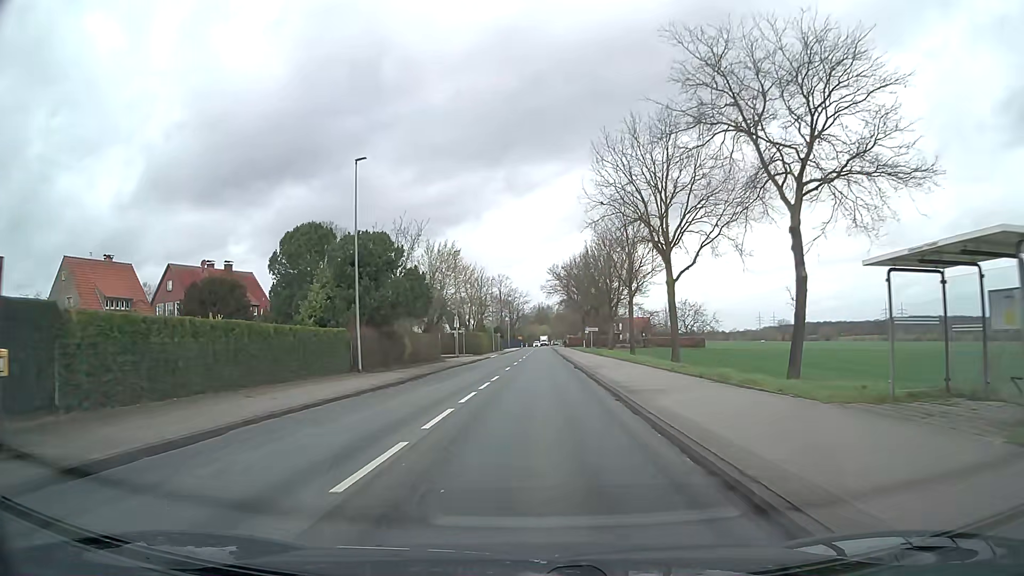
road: secondary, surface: asphalt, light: Day
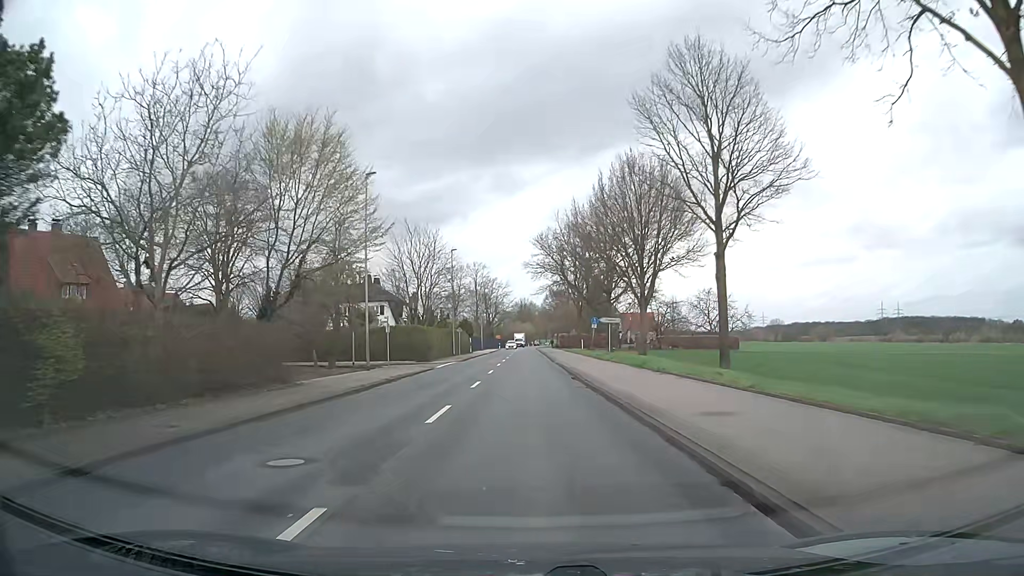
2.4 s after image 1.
(+0.6, +30.9) m; +2°
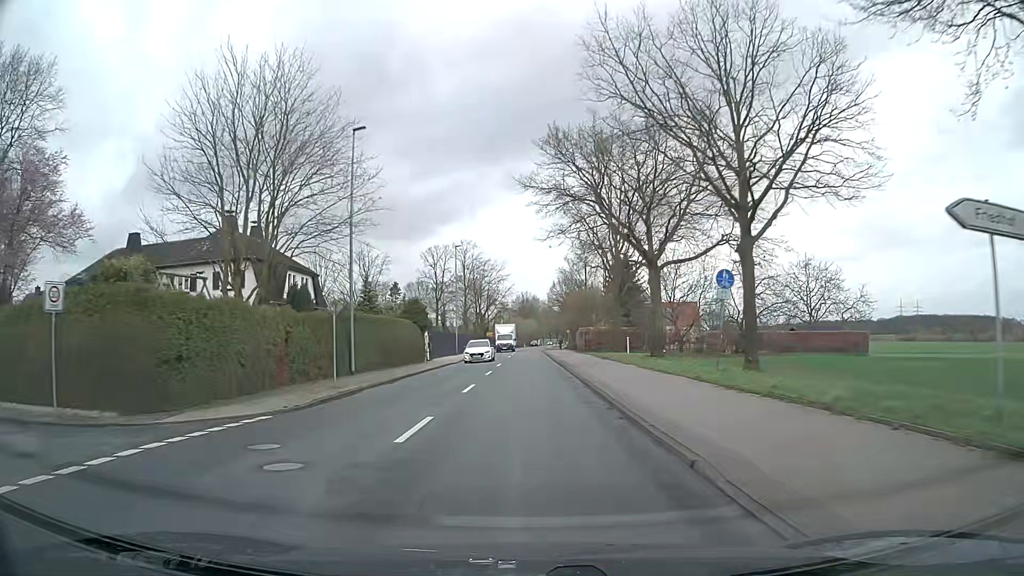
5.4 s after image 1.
(-0.1, +38.6) m; 0°
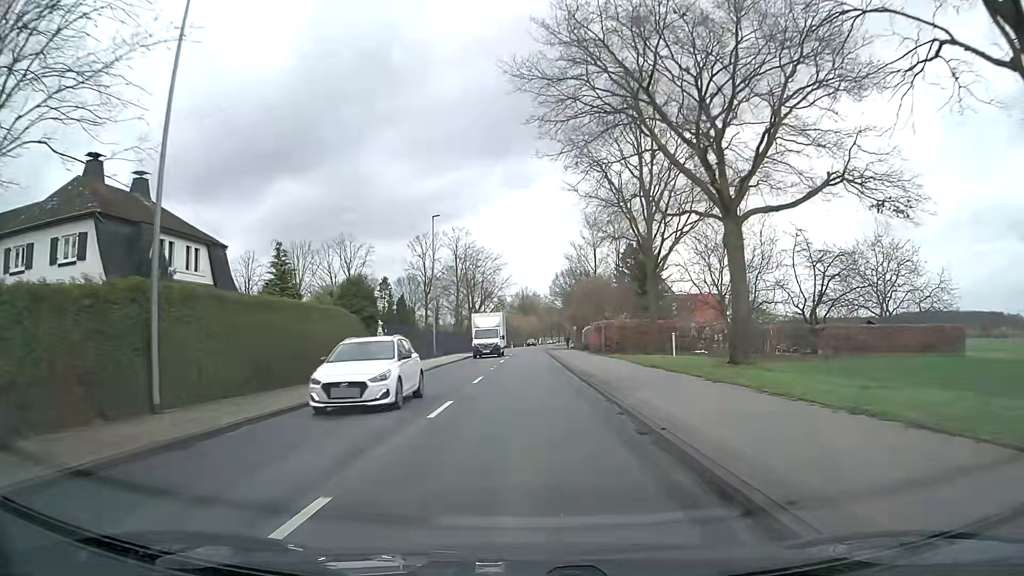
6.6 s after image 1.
(0.0, +15.4) m; 0°
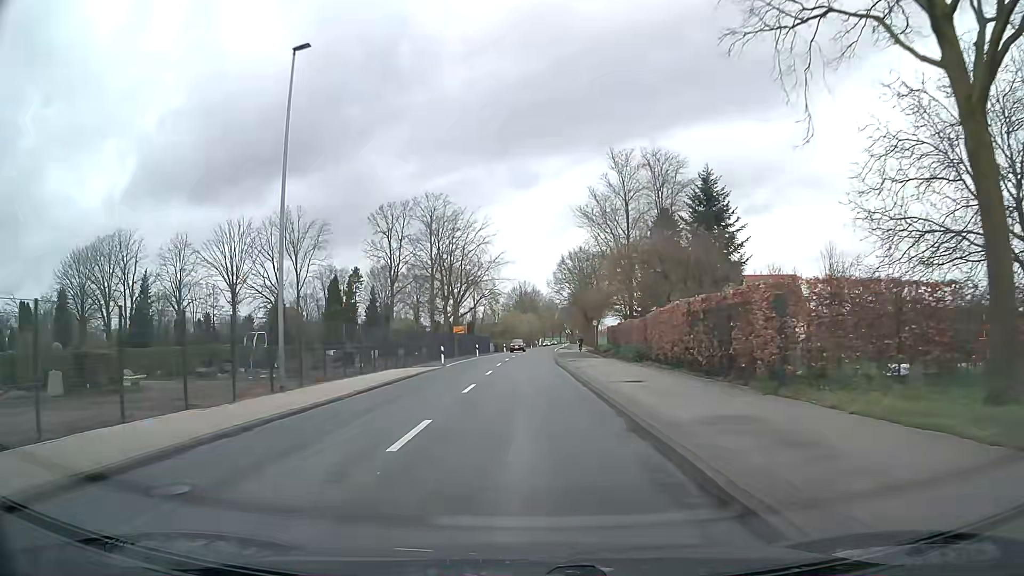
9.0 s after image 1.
(0.0, +30.6) m; 0°
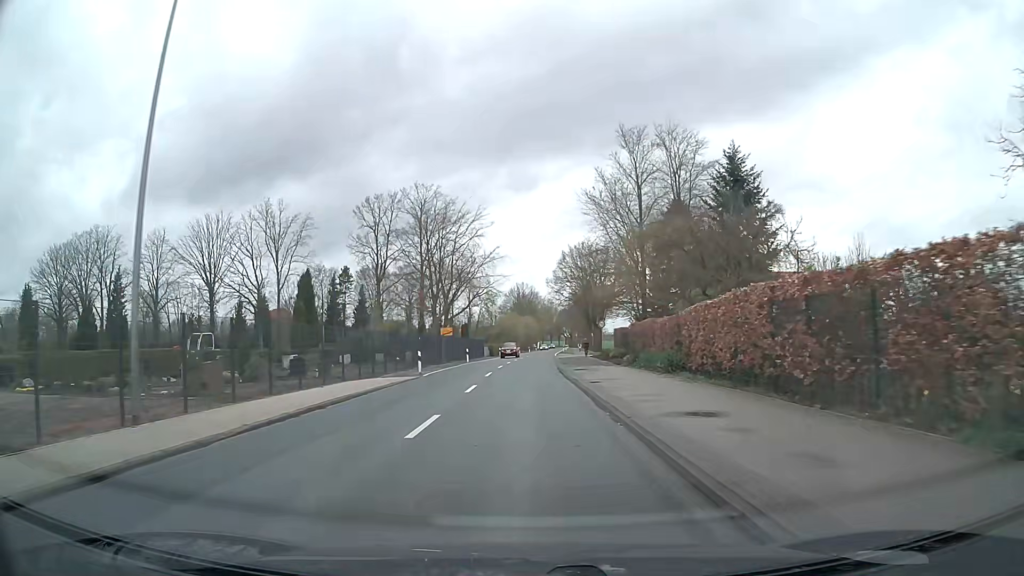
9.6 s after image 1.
(0.0, +7.6) m; 0°
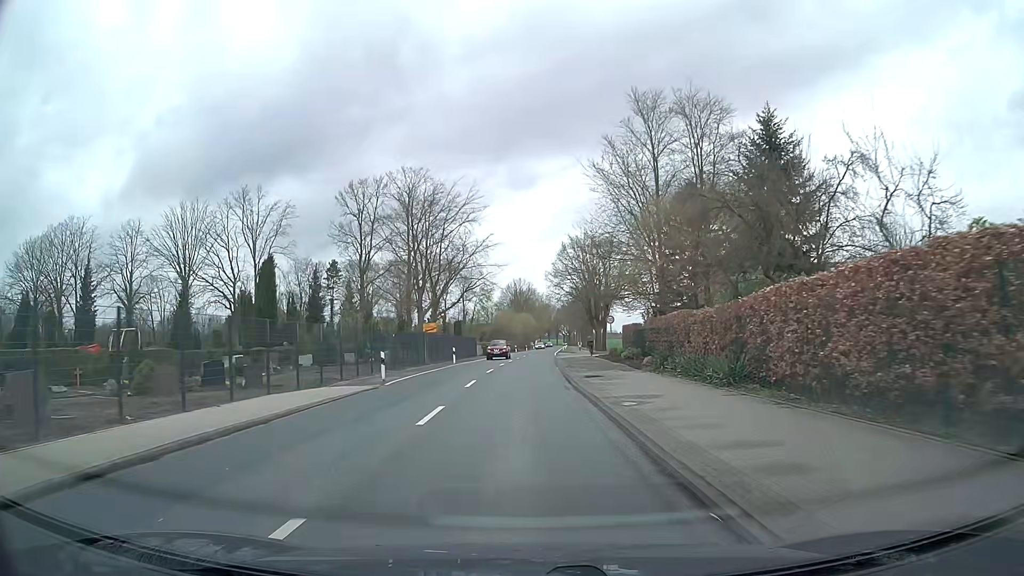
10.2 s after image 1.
(+0.1, +7.6) m; 0°
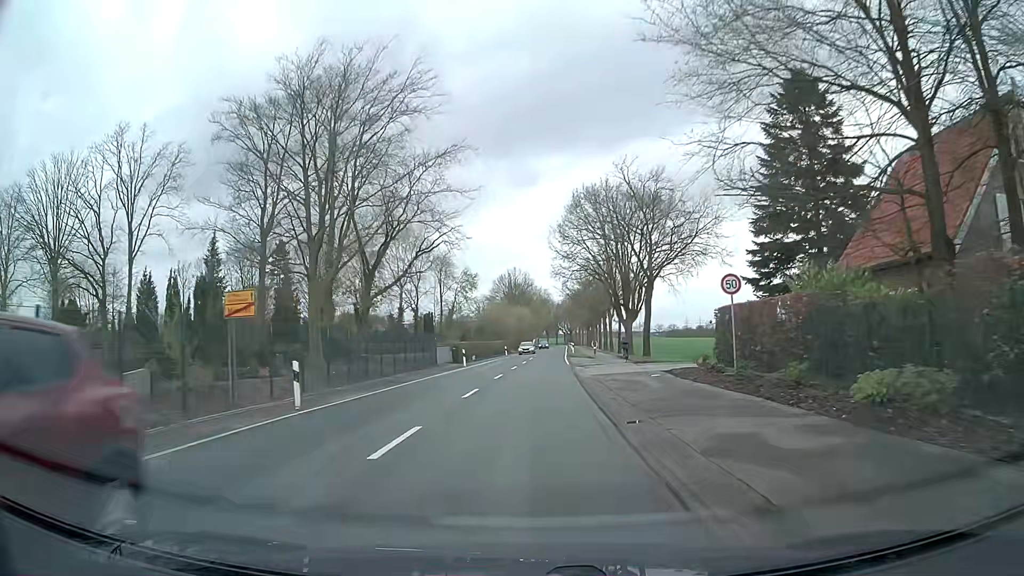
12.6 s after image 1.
(+0.3, +30.3) m; +1°
(0, +10) (0, +20) (+1, +30) (+1, +40) (+1, +50) (+2, +60) (+2, +70) (+3, +80) (+3, +90) (+4, +100) m
